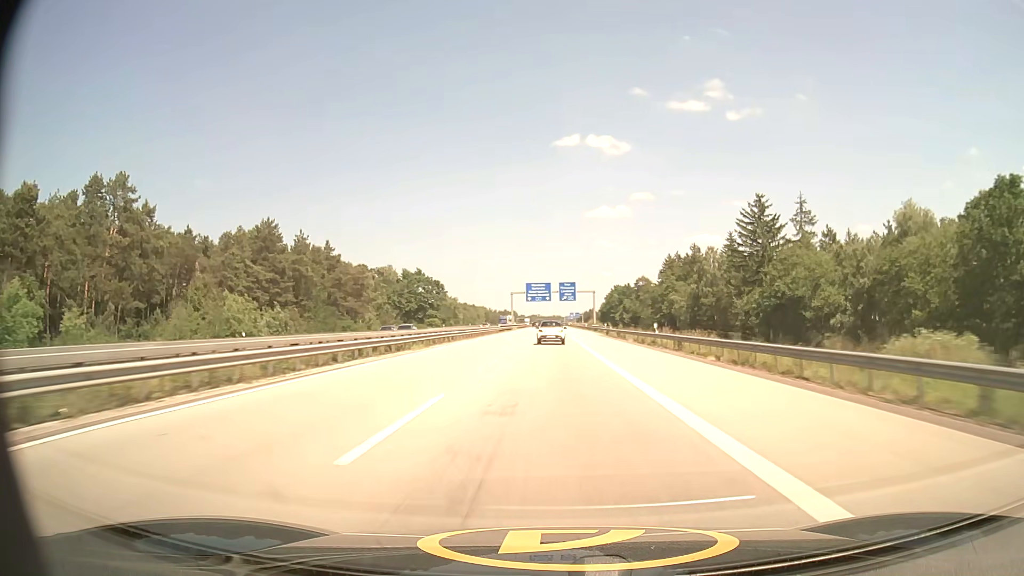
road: motorway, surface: asphalt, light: Day
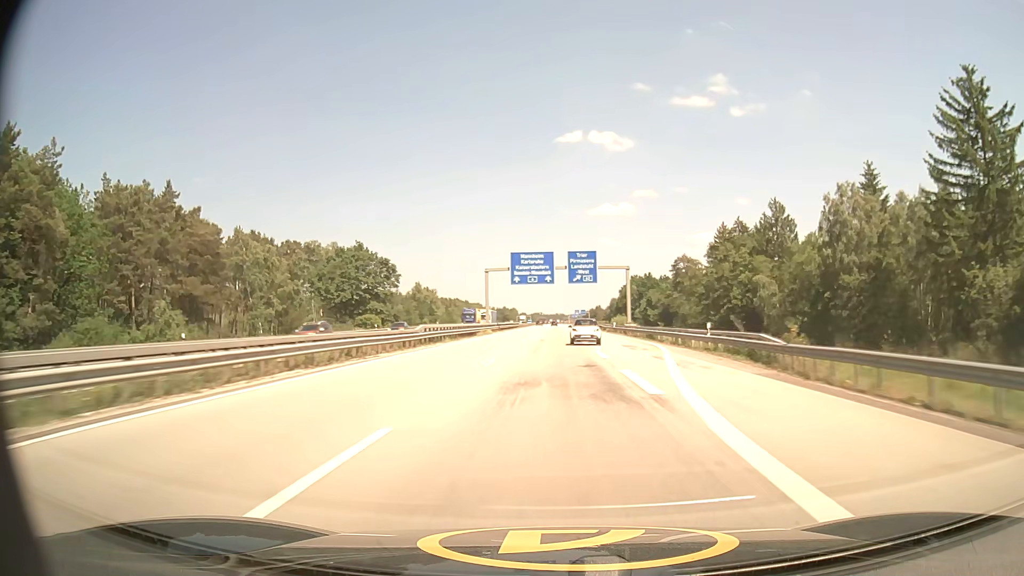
(-0.1, +58.4) m; 0°
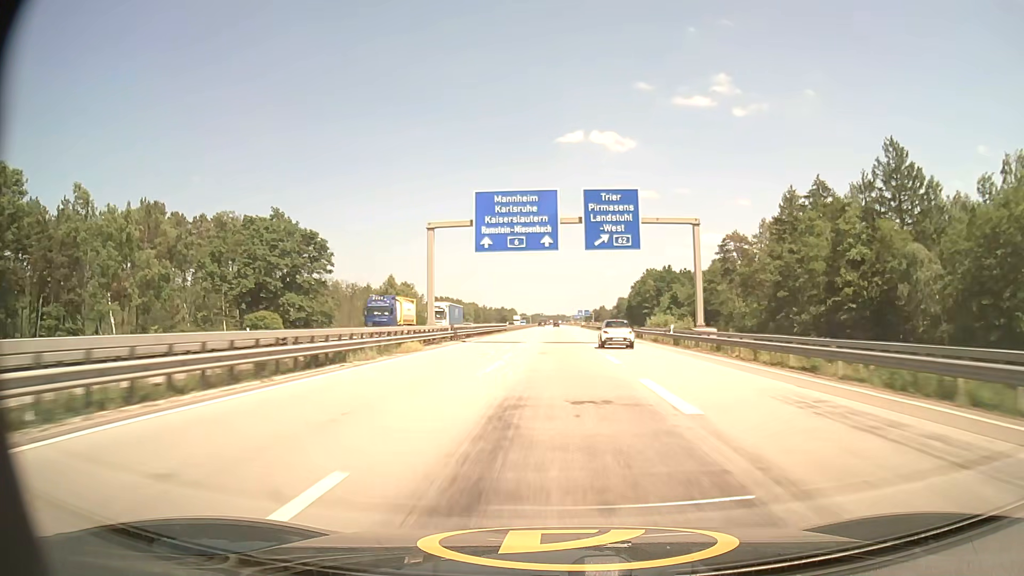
(-0.1, +38.8) m; 0°
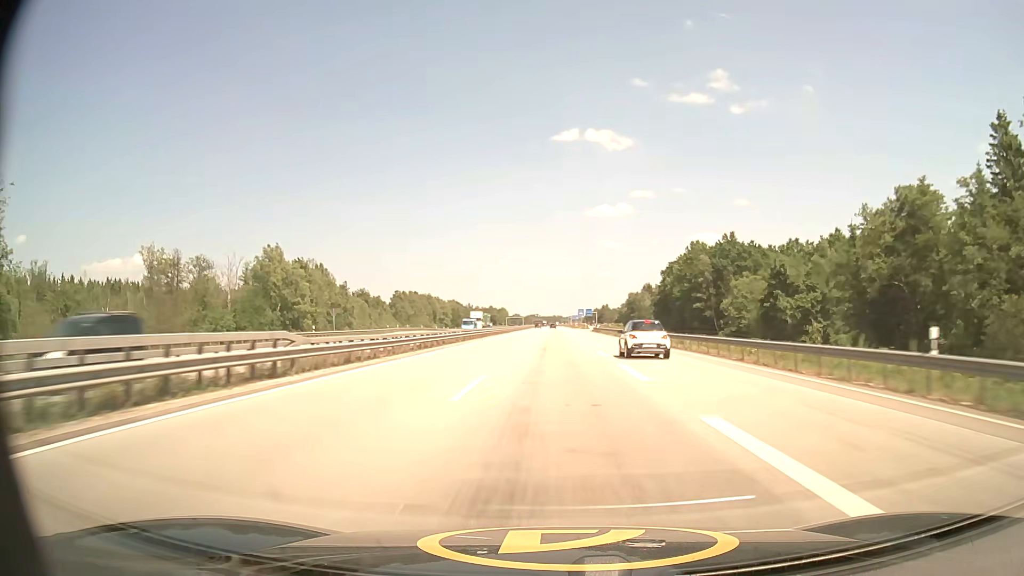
(+0.4, +79.0) m; 0°
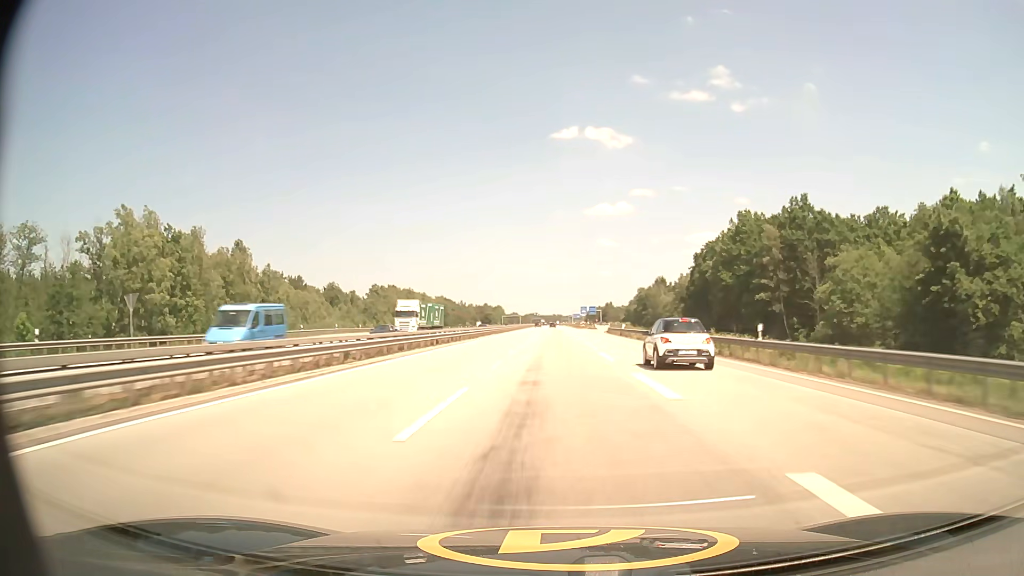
(0.0, +40.2) m; 0°
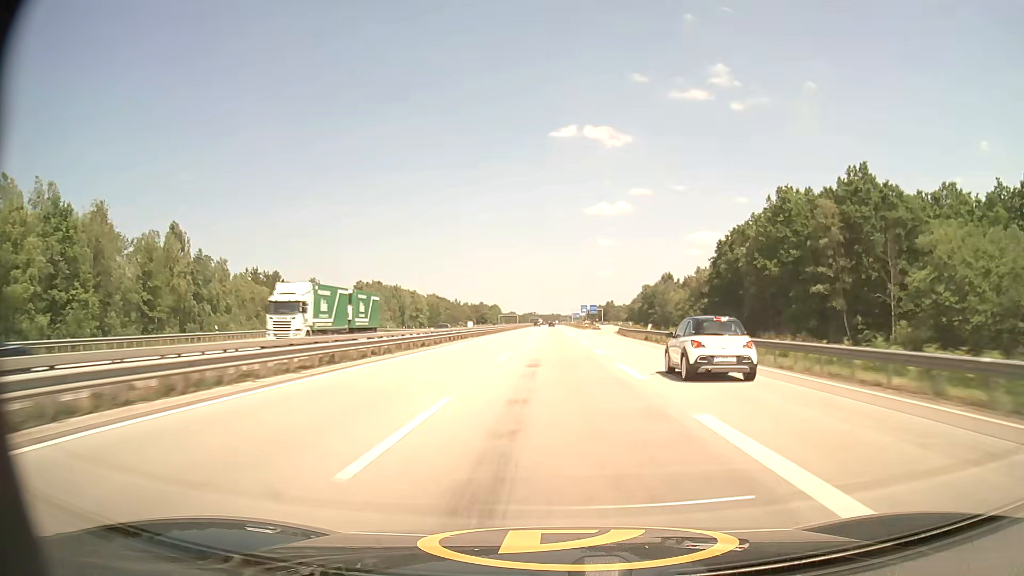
(0.0, +20.2) m; 0°
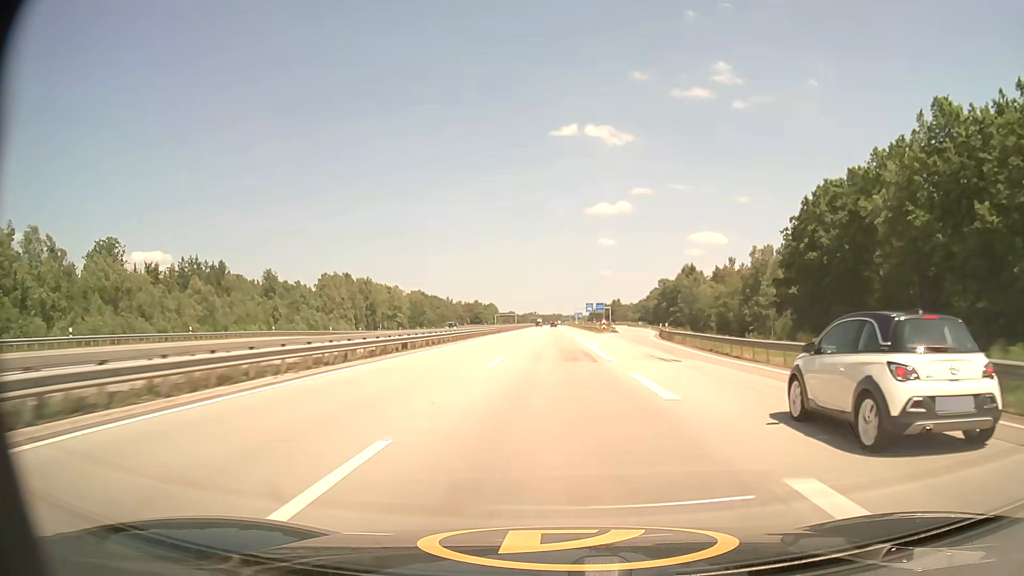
(0.0, +40.4) m; 0°
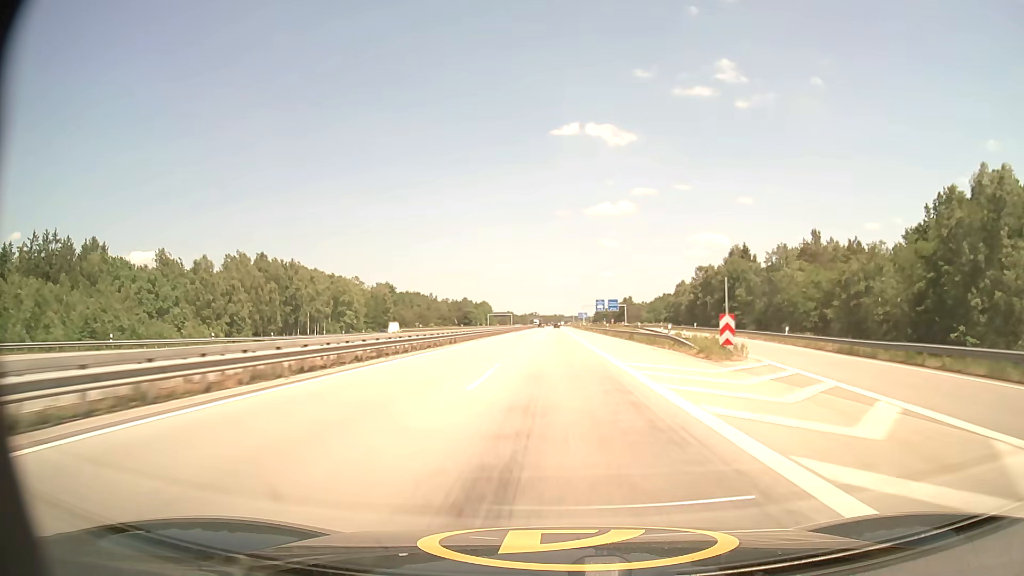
(-0.2, +60.5) m; 0°
(0, +10) (0, +20) (0, +30) (0, +40) (0, +50) (0, +60) (0, +70) (0, +80) (0, +90) (0, +100) m
